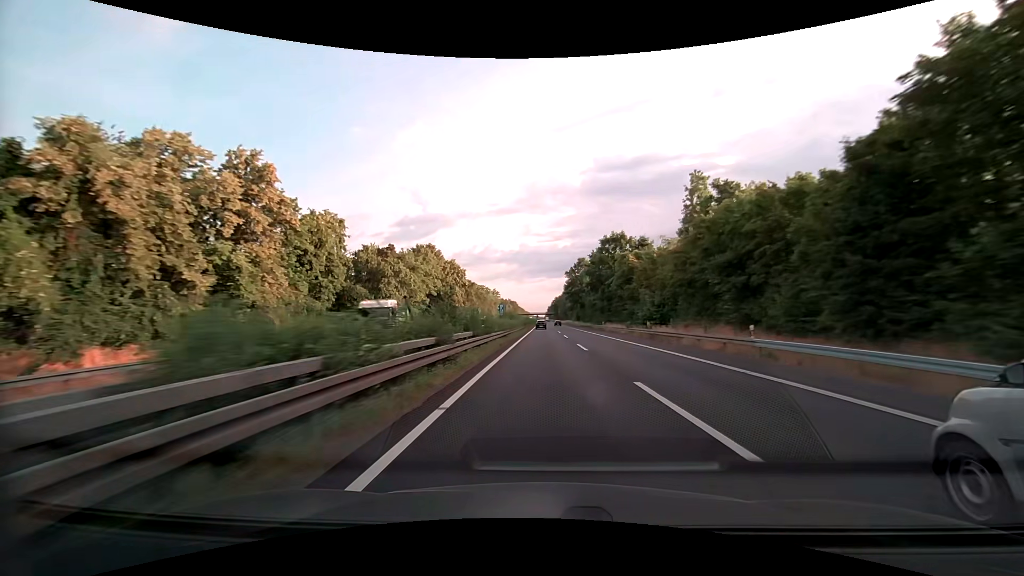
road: trunk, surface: asphalt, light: Day
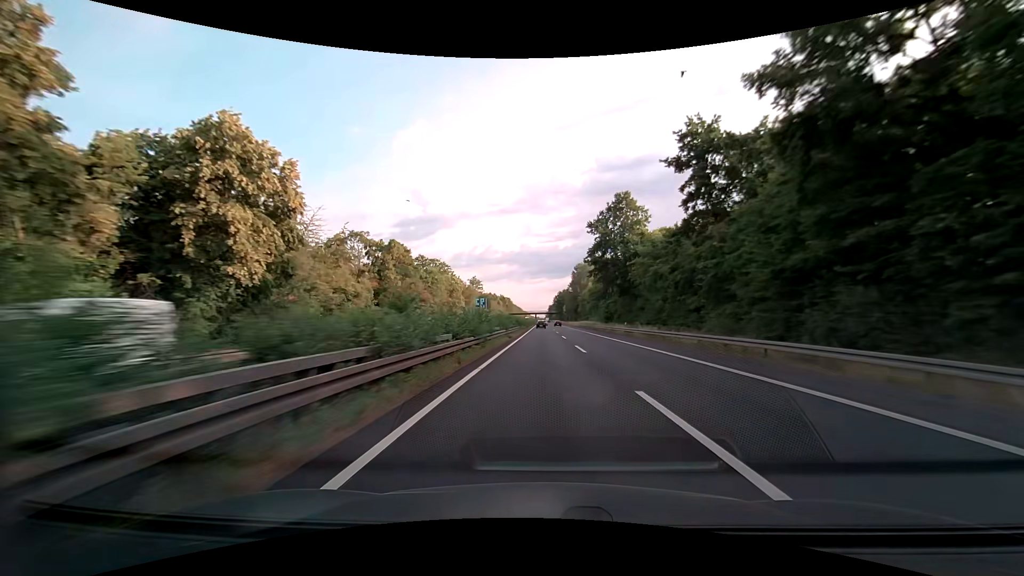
(+0.2, +73.5) m; 0°
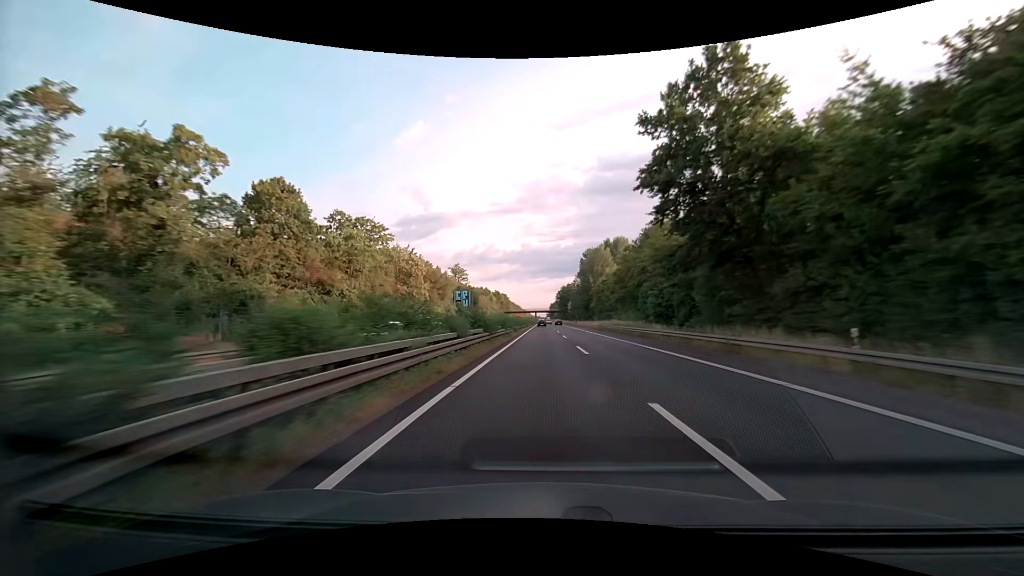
(-0.1, +37.6) m; 0°
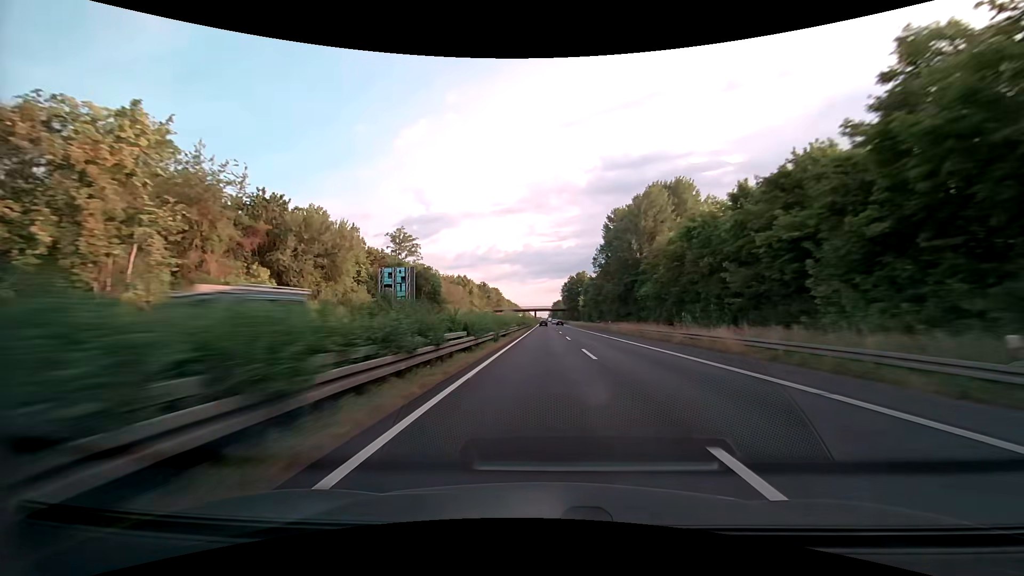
(0.0, +56.6) m; 0°
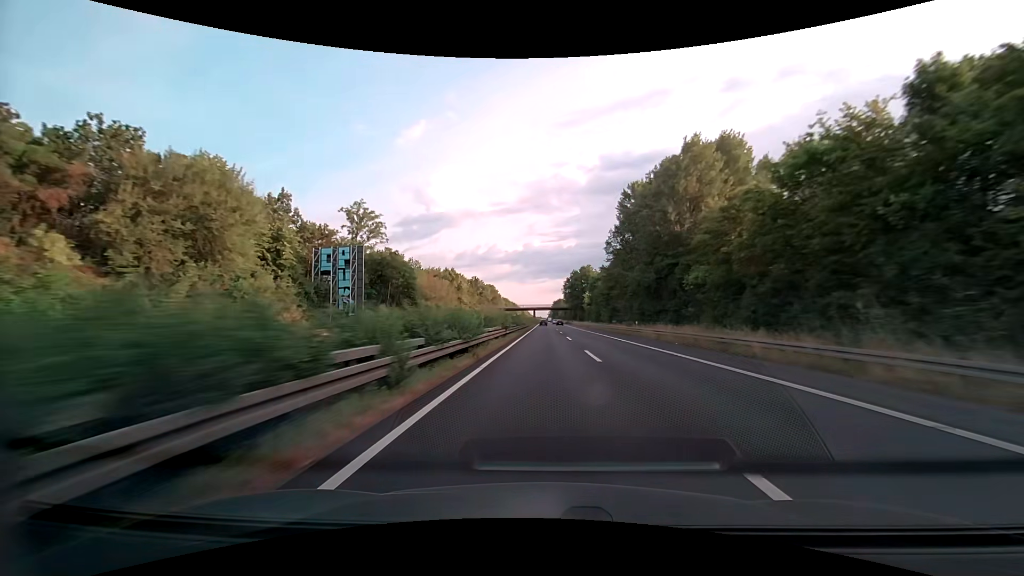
(0.0, +18.9) m; 0°
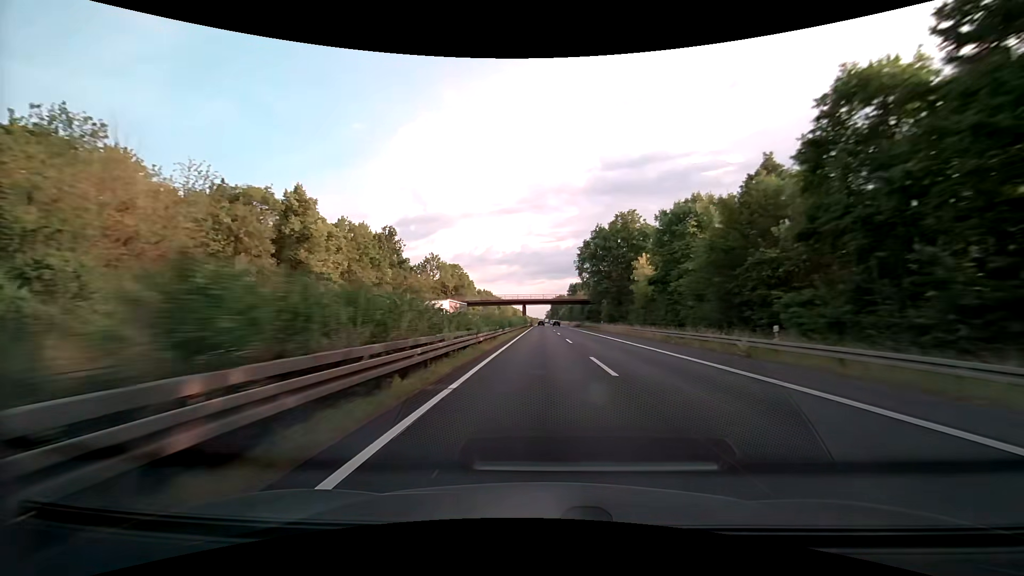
(+0.3, +76.3) m; +1°
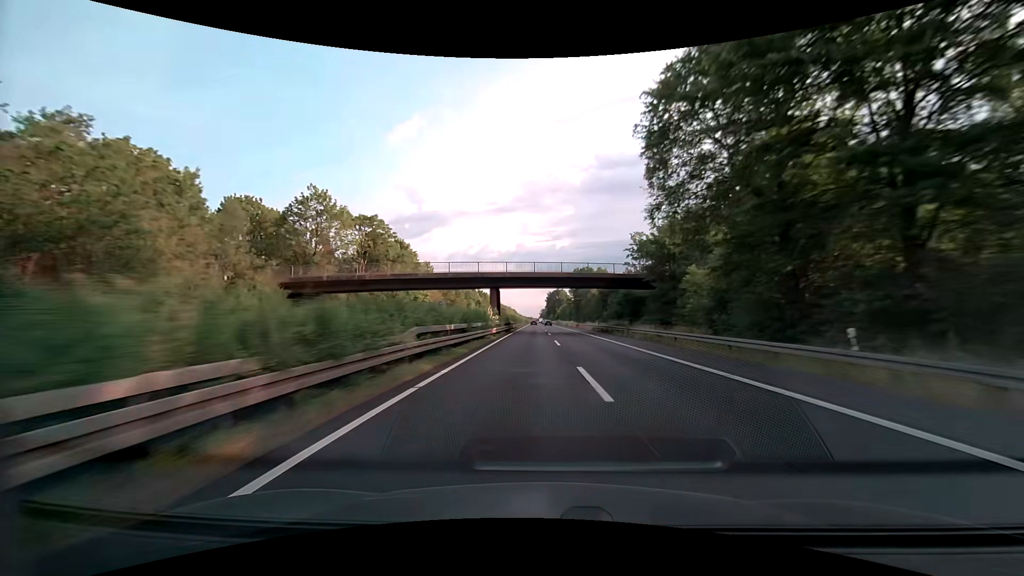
(+0.2, +57.8) m; 0°
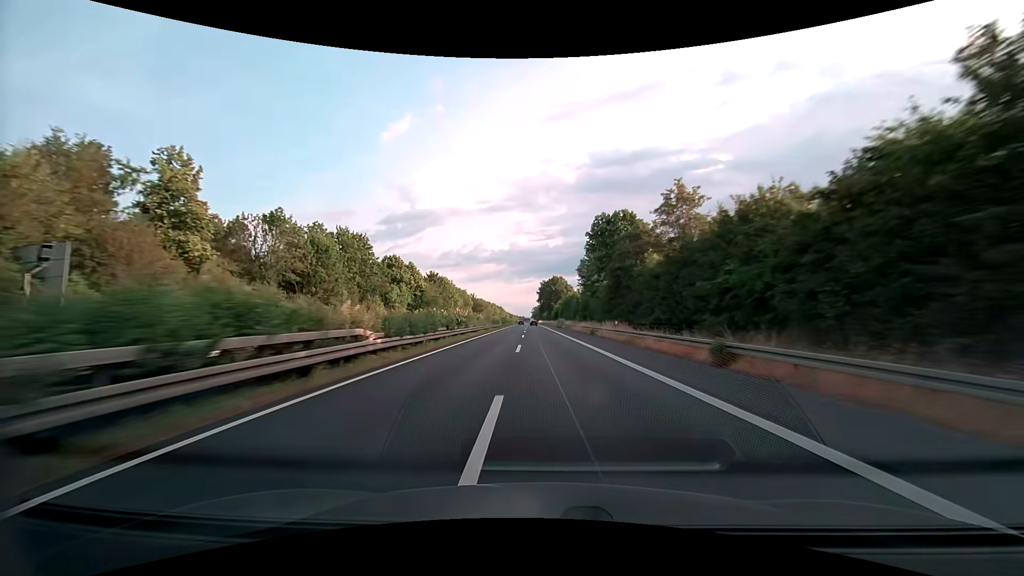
(+0.6, +77.2) m; +1°
(0, +10) (0, +20) (0, +30) (0, +40) (0, +50) (-1, +60) (-1, +70) (-1, +80) (-1, +90) (-2, +100) m
